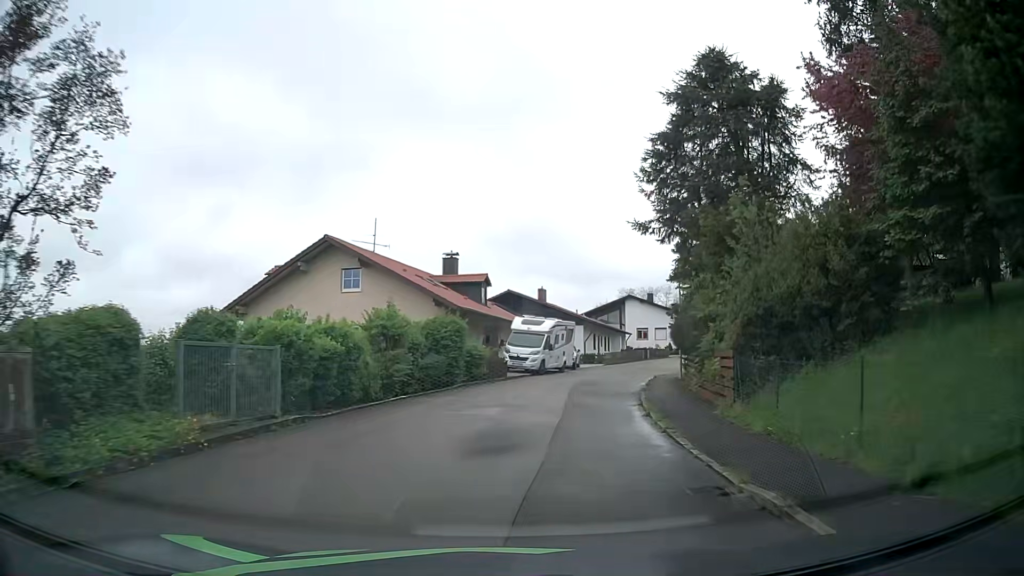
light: Day
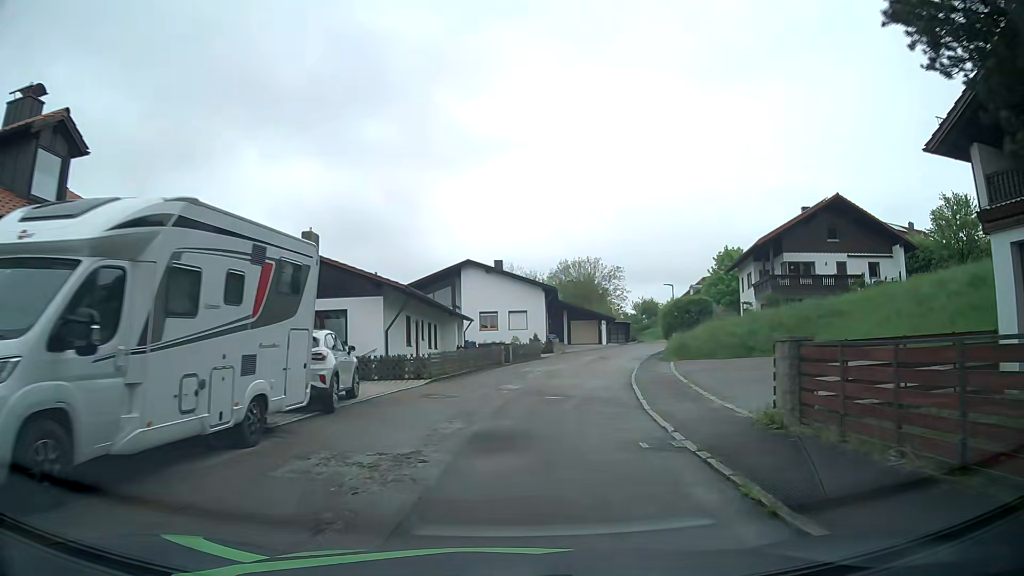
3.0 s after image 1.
(+4.3, +28.6) m; +17°
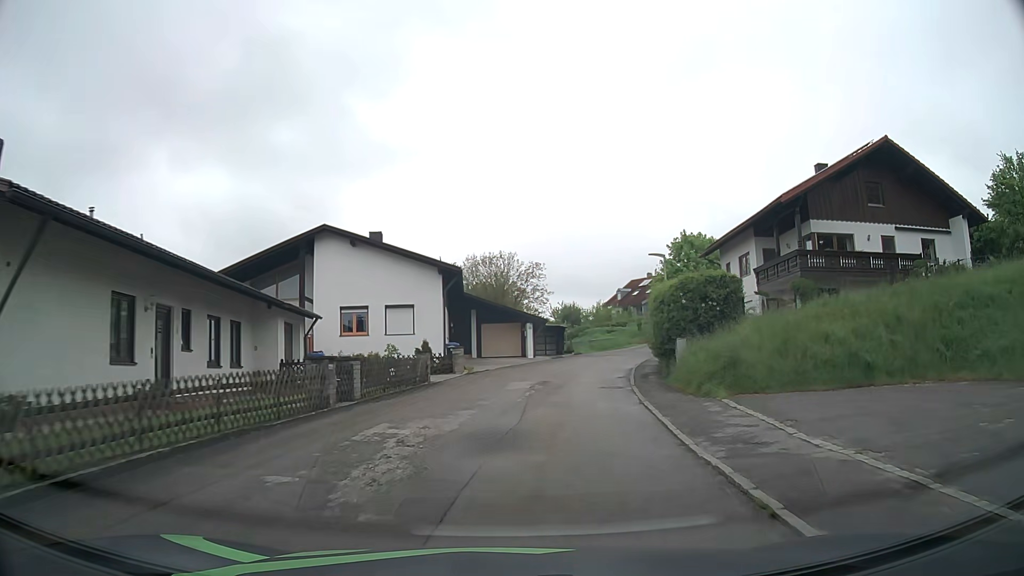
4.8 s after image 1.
(+1.0, +18.2) m; +7°
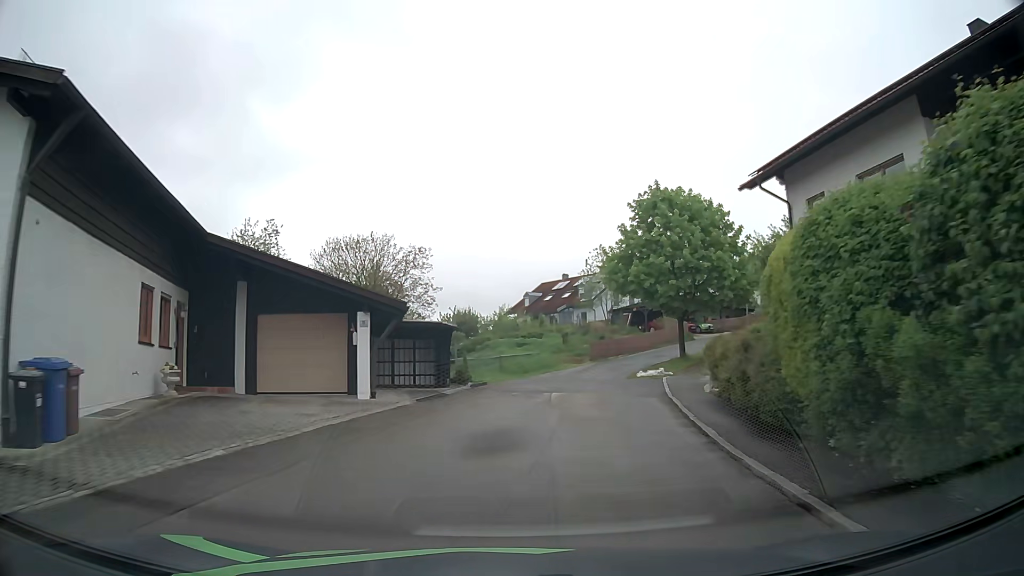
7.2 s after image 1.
(+2.1, +24.0) m; +10°
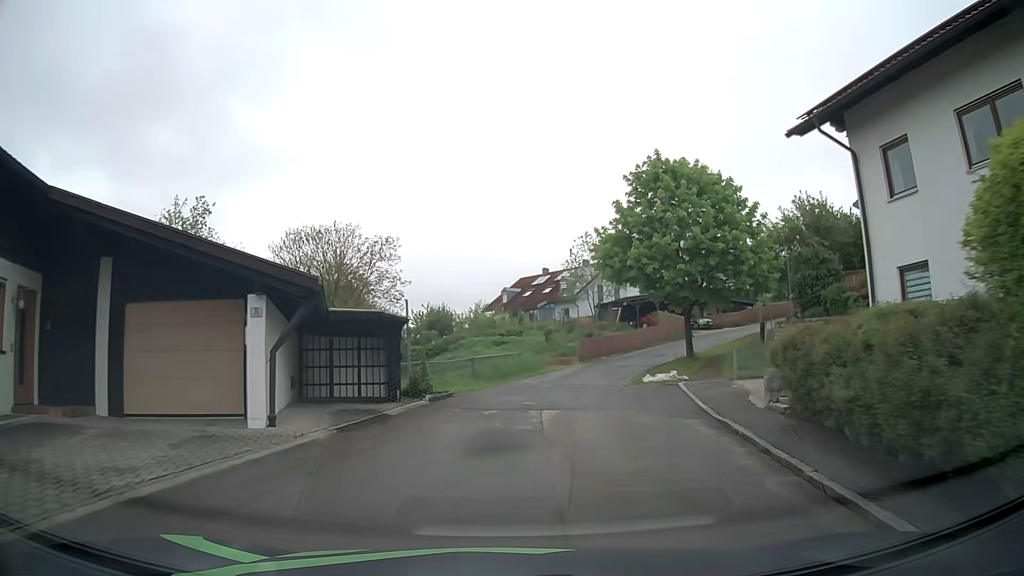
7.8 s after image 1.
(+0.1, +5.7) m; +1°
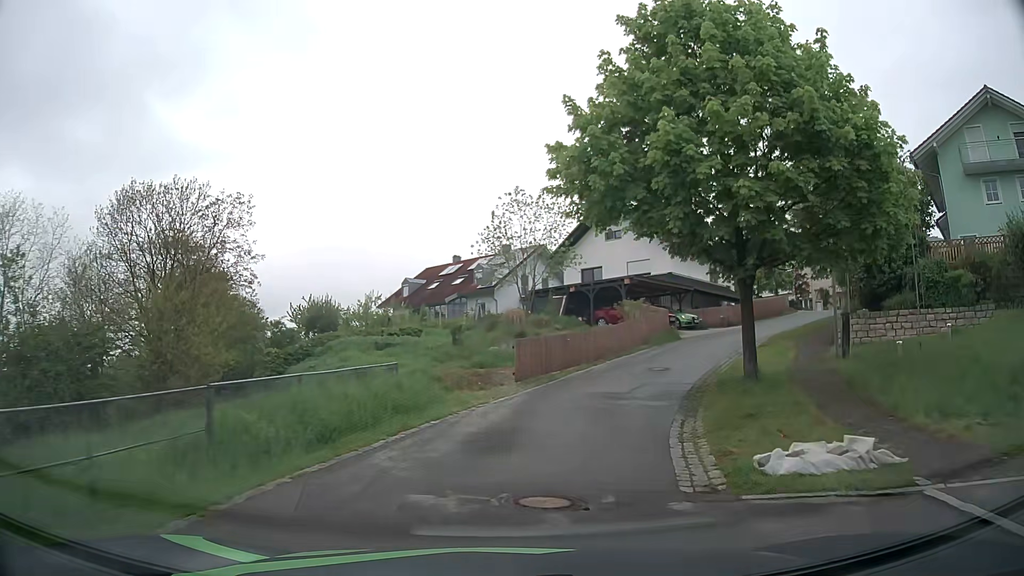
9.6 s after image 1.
(+0.9, +16.5) m; +8°
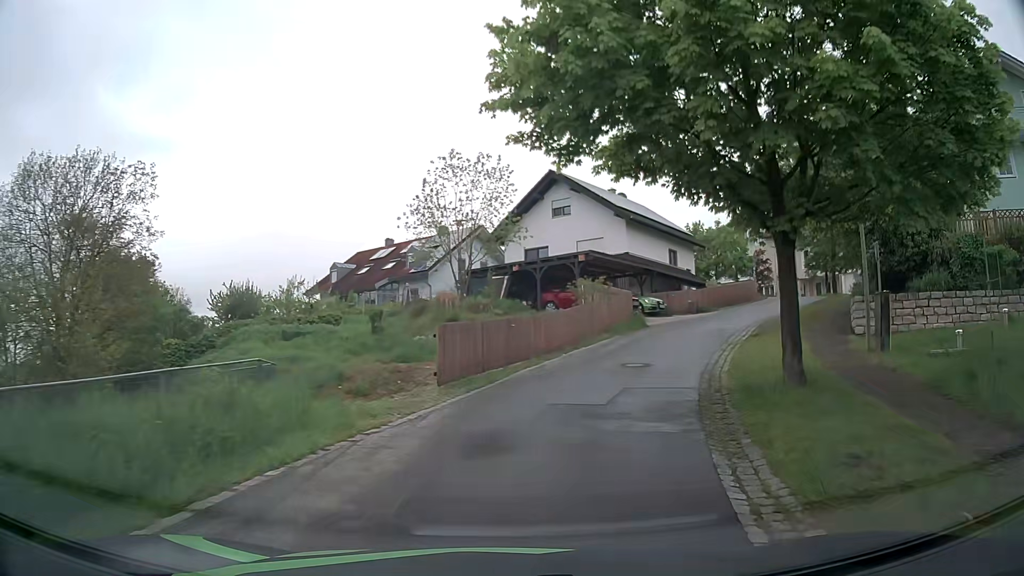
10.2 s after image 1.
(+0.2, +5.4) m; +6°
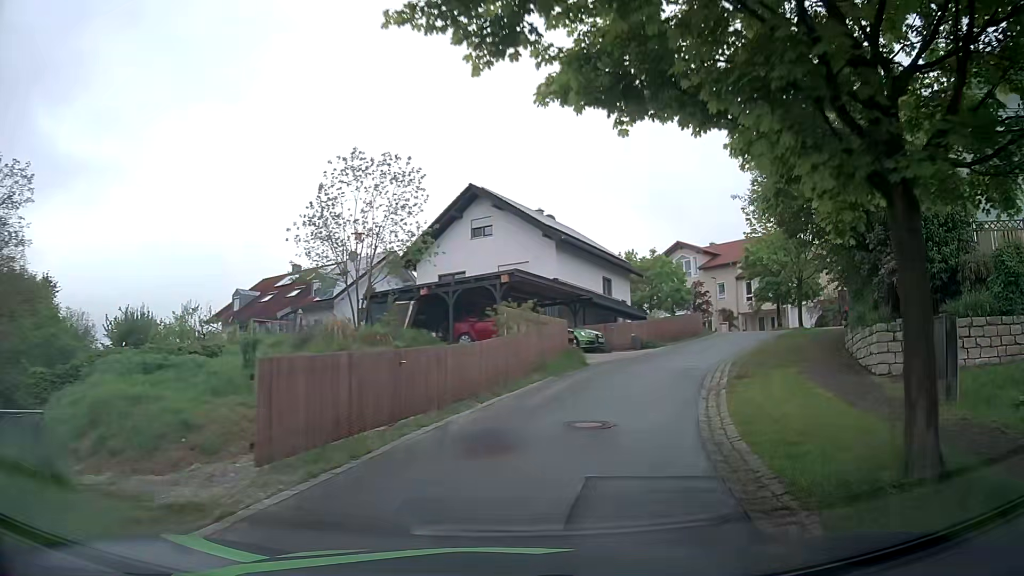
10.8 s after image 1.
(+0.2, +5.4) m; +6°
(+1, +10) (+5, +19) (+9, +28) (+14, +37) (+15, +47) (+11, +56) (+3, +63) (-5, +69) (-12, +75) (-20, +81) m
